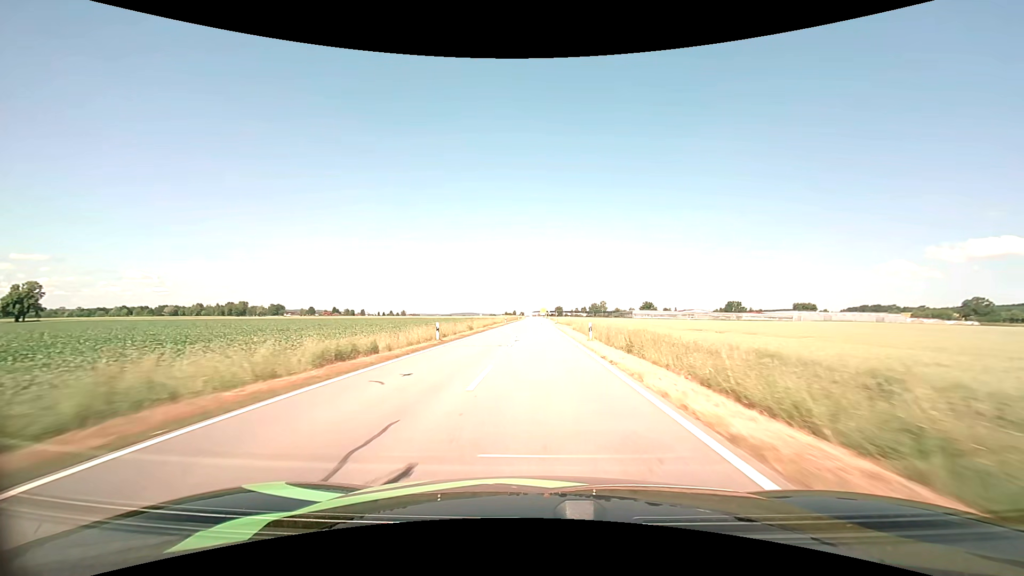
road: tertiary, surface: asphalt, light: Day
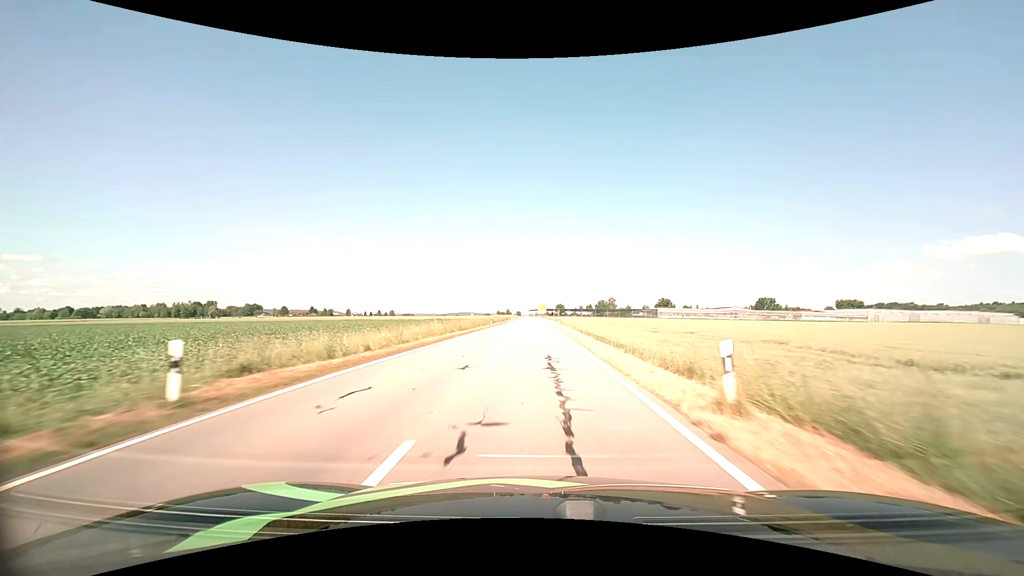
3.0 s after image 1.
(+0.3, +70.0) m; 0°
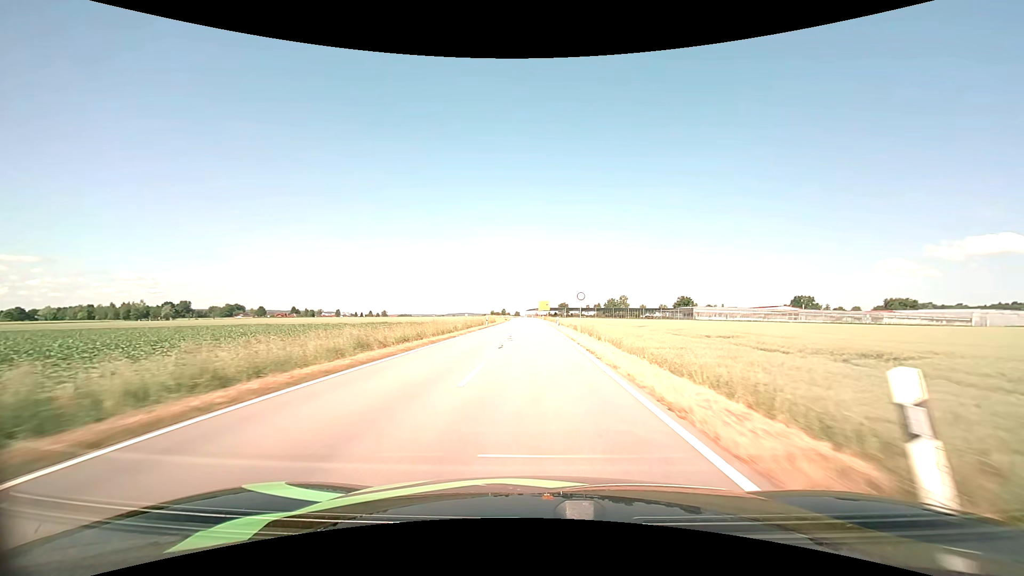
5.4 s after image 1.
(-0.1, +53.9) m; 0°
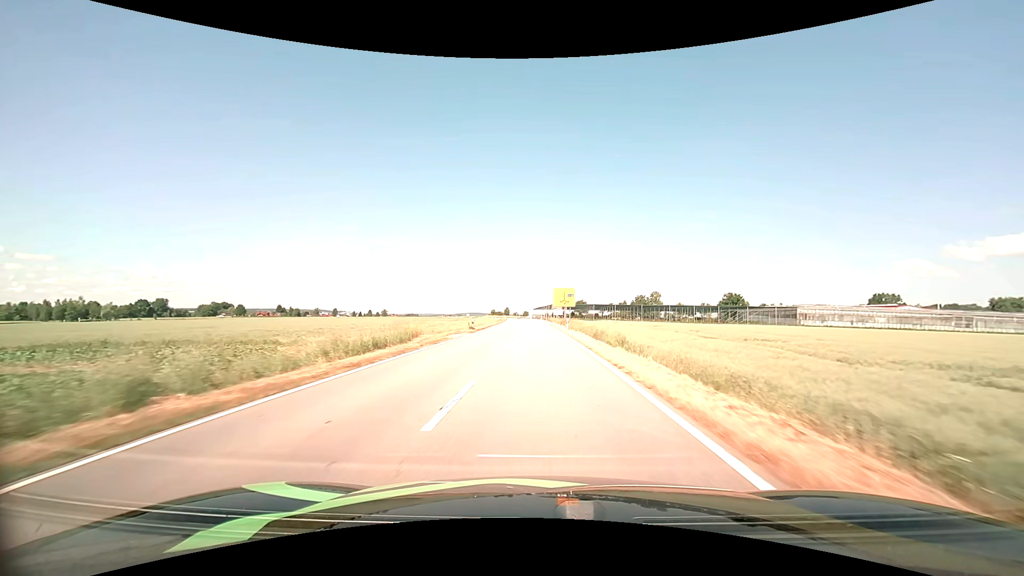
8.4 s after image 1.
(-0.4, +65.8) m; -1°
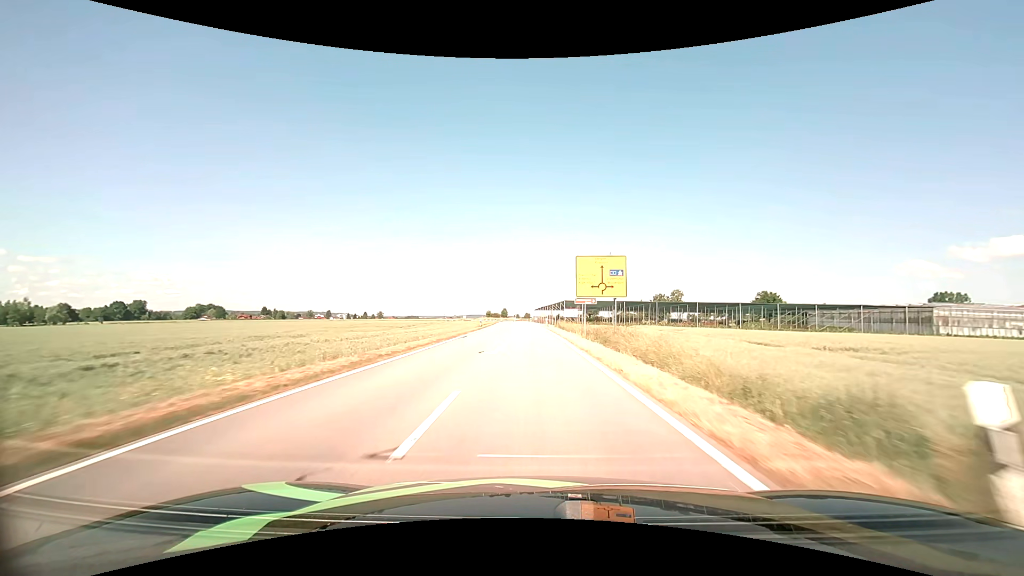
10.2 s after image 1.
(0.0, +38.6) m; 0°
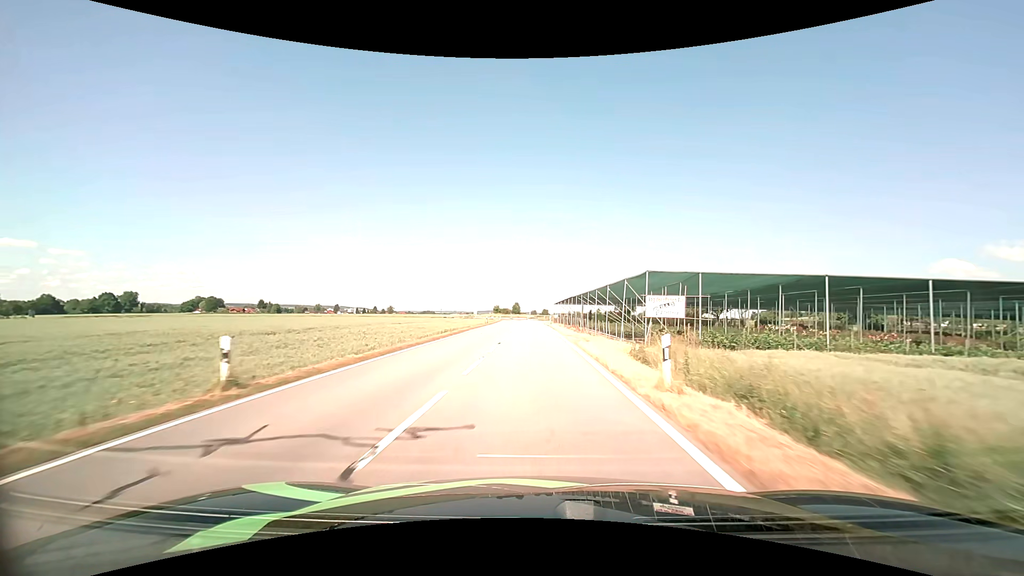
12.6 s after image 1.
(-0.8, +50.0) m; -2°
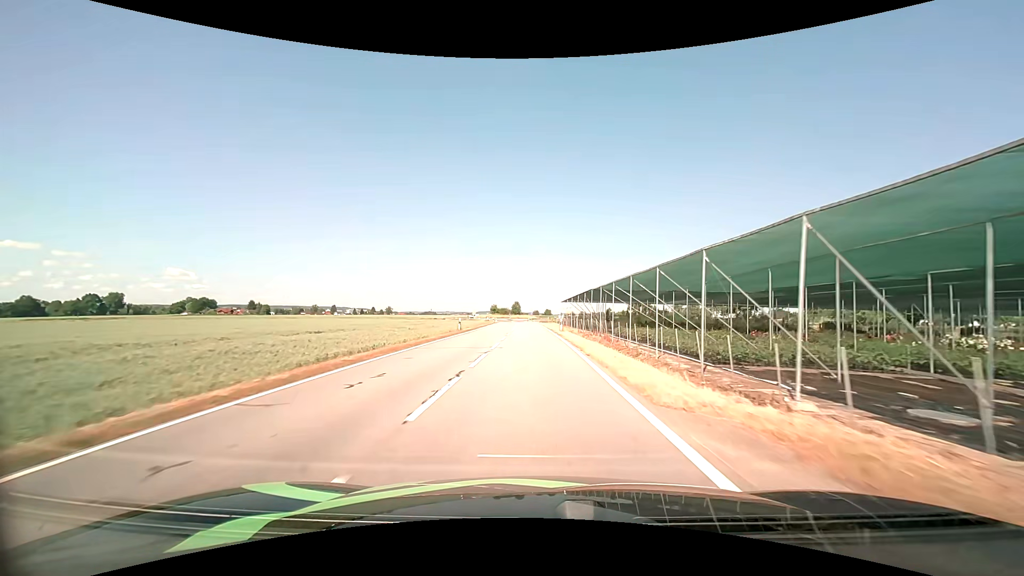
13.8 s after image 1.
(-0.1, +22.7) m; 0°
